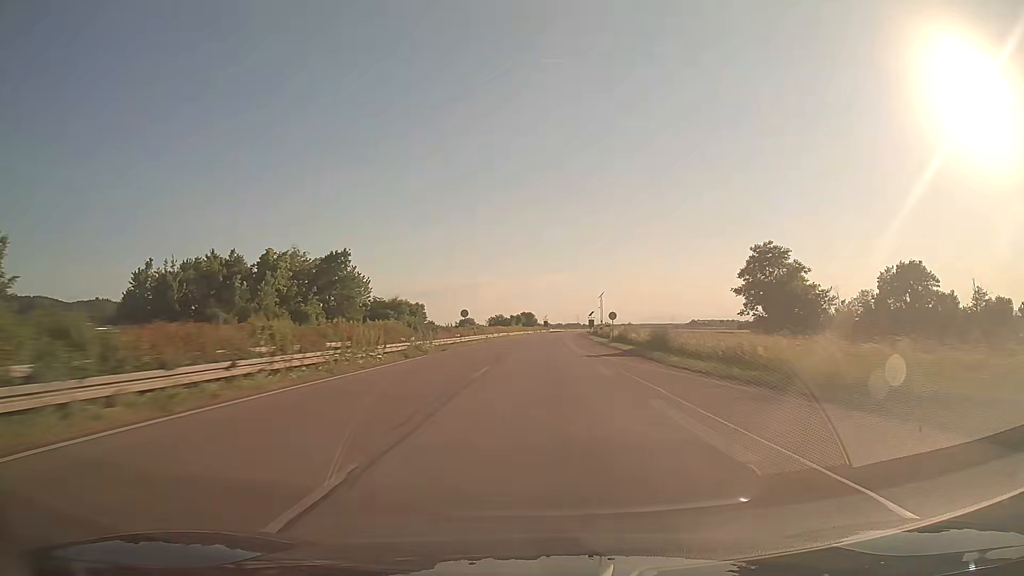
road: trunk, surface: asphalt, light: Day
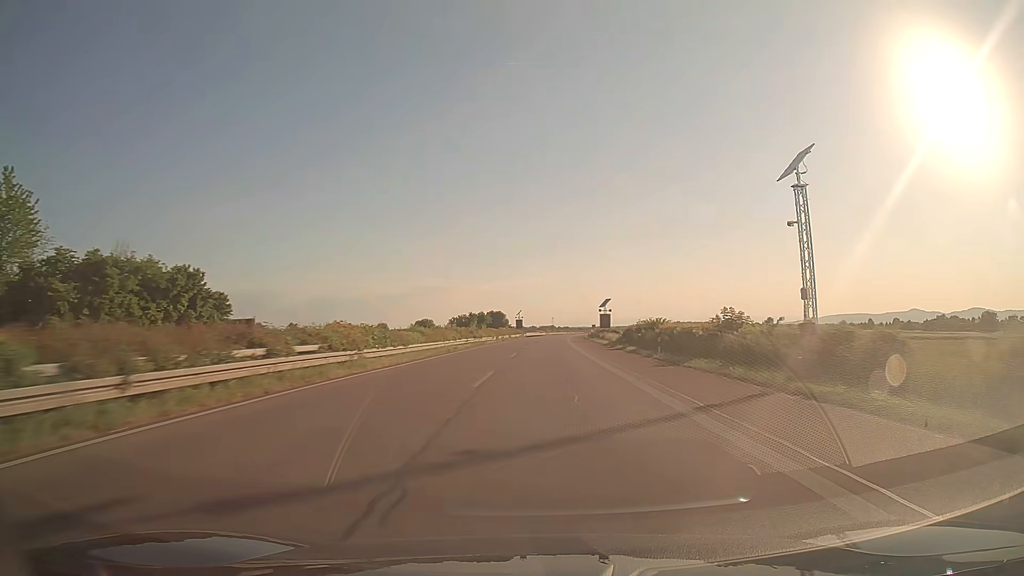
(+1.4, +75.6) m; +2°
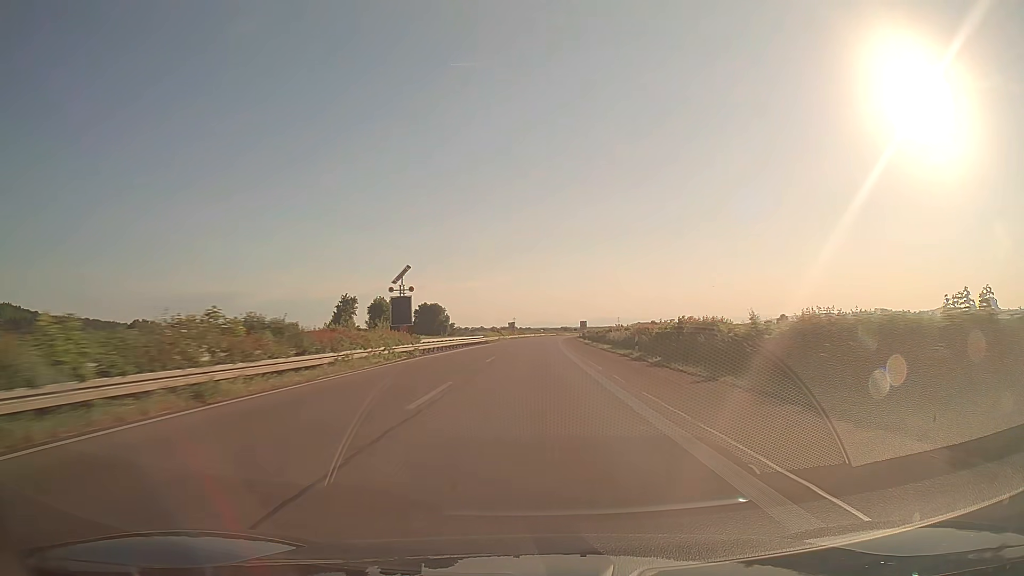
(+3.0, +94.4) m; +3°
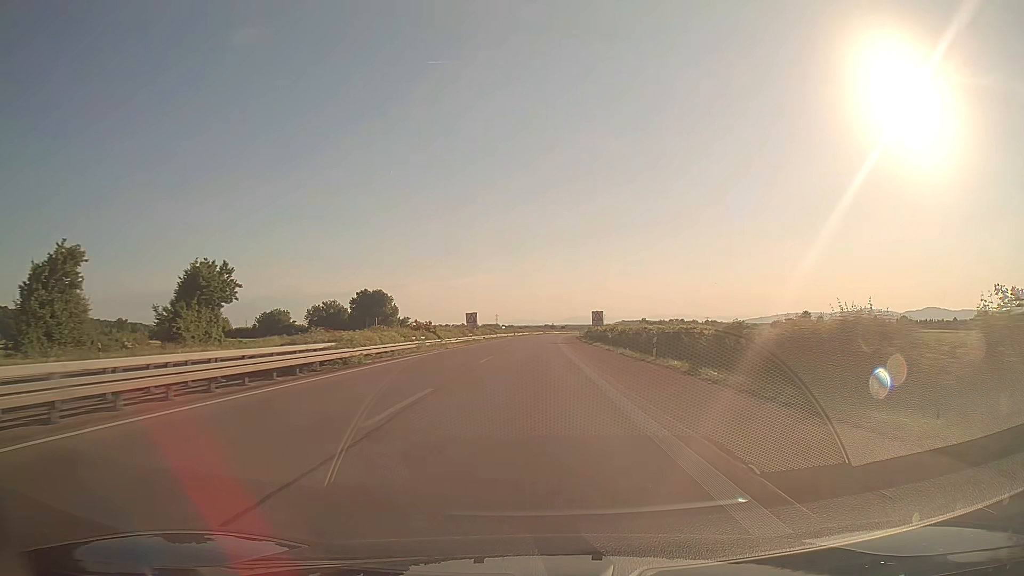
(+0.8, +56.6) m; +1°
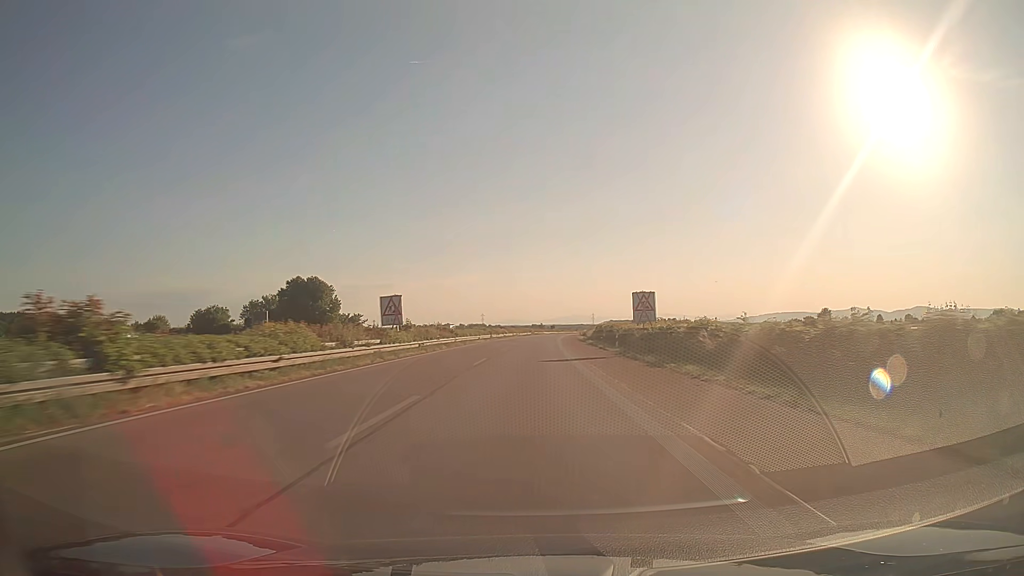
(+0.3, +37.7) m; +1°
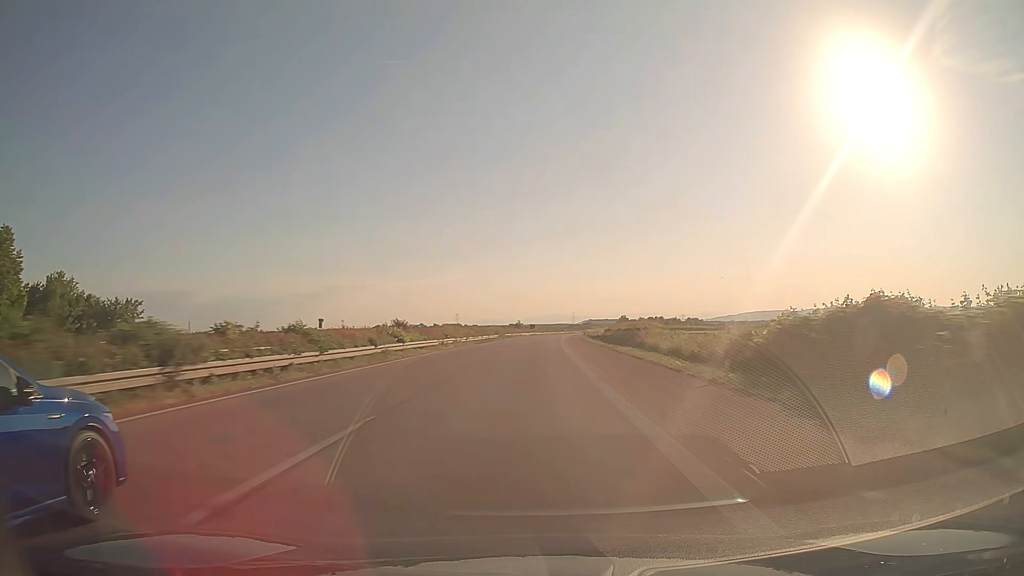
(+1.2, +75.5) m; +2°
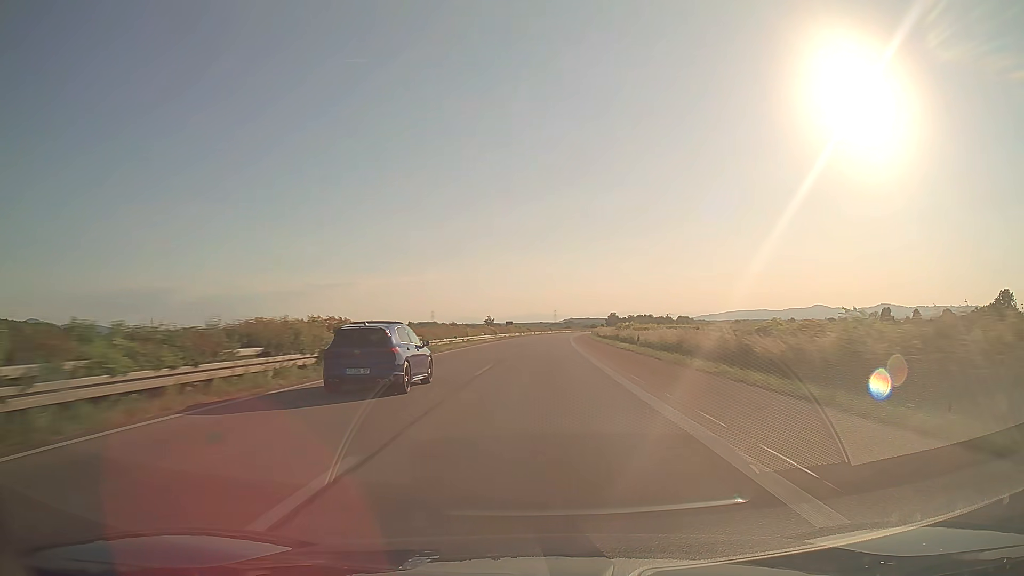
(+1.1, +75.4) m; +2°
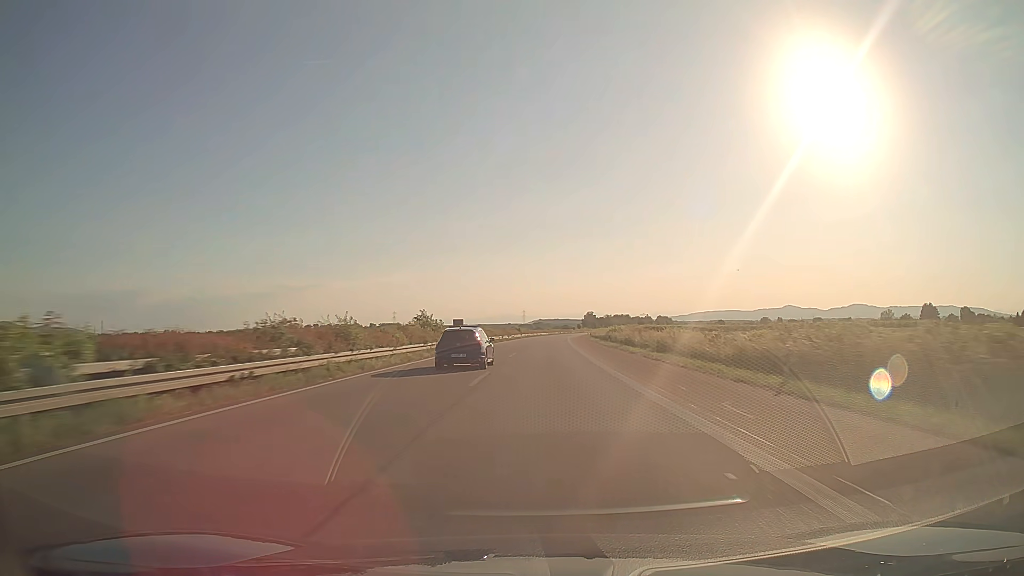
(+1.8, +75.2) m; +3°
(0, +10) (0, +20) (0, +30) (+1, +40) (+1, +50) (+1, +60) (+2, +70) (+2, +80) (+3, +90) (+3, +100) m
